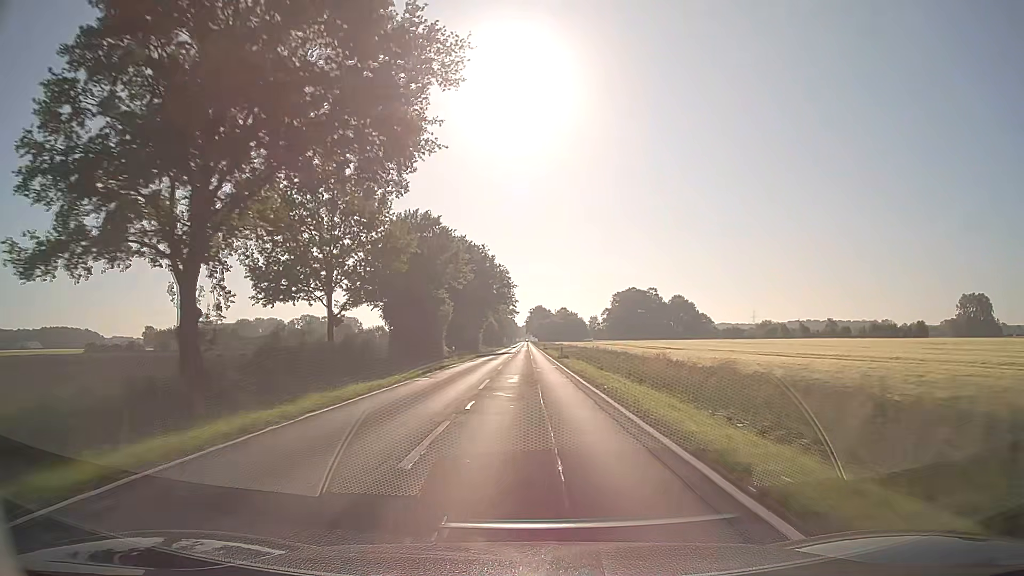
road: secondary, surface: asphalt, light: Day
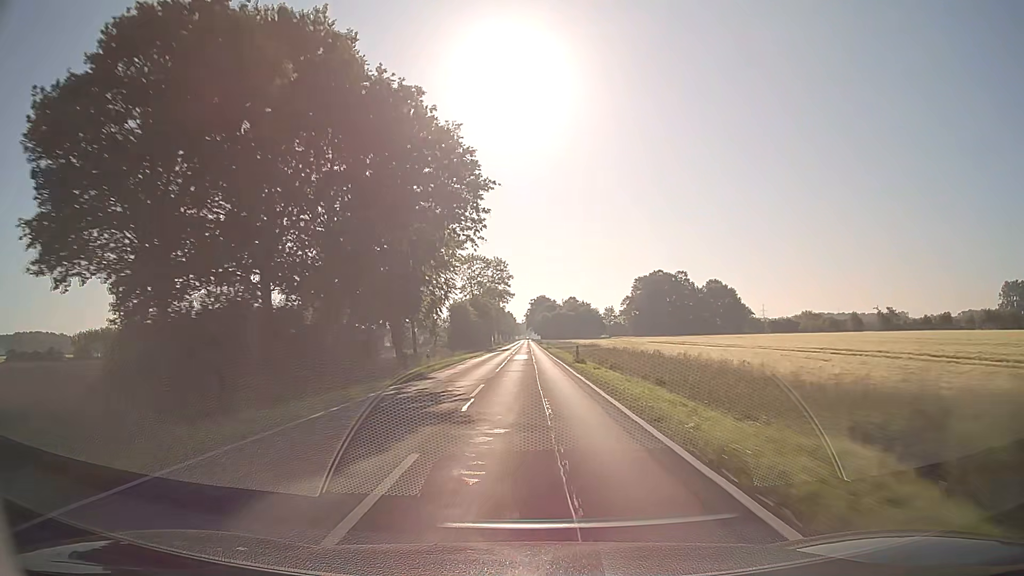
(0.0, +63.1) m; 0°
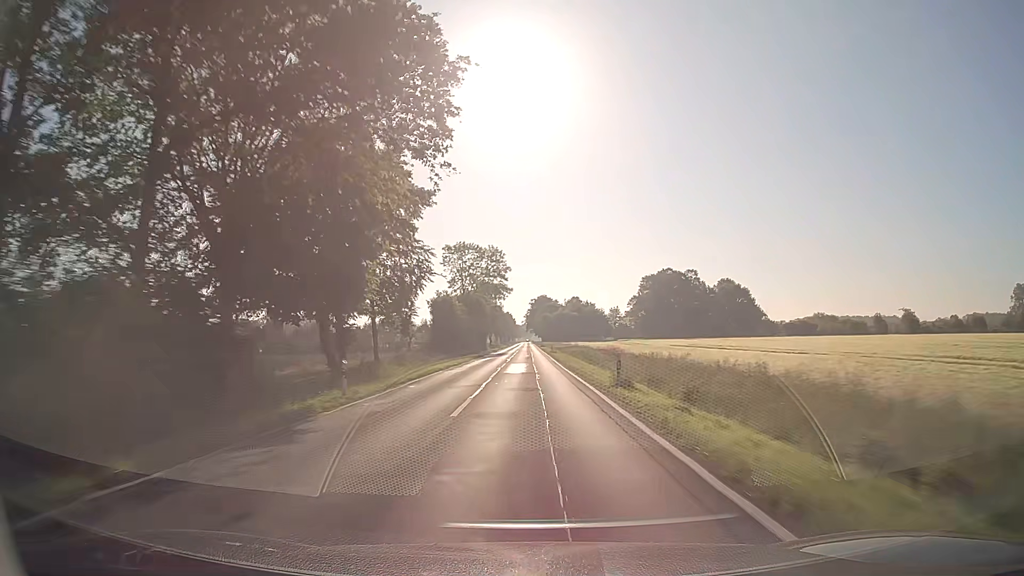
(0.0, +15.8) m; 0°
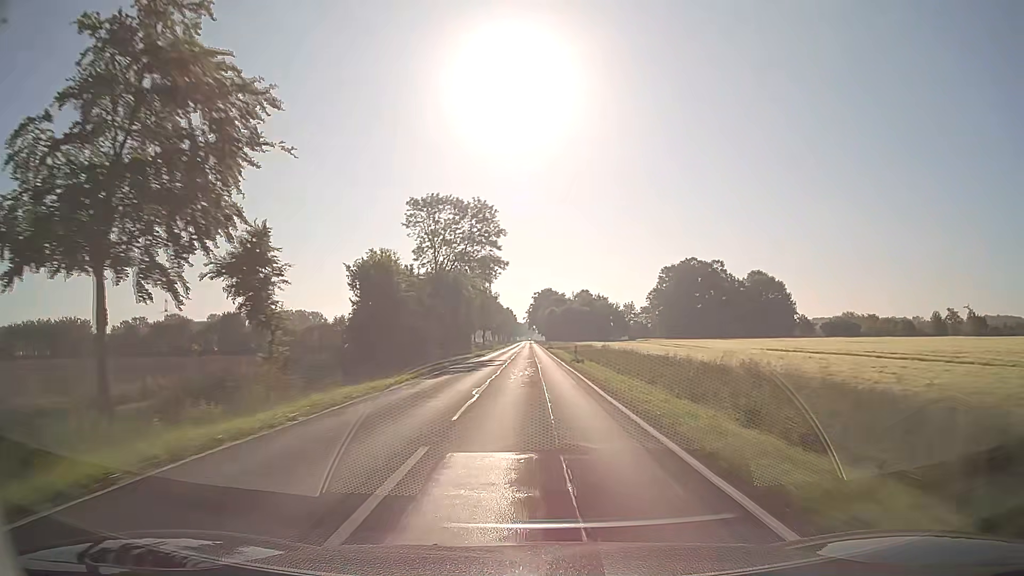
(-0.1, +31.6) m; 0°
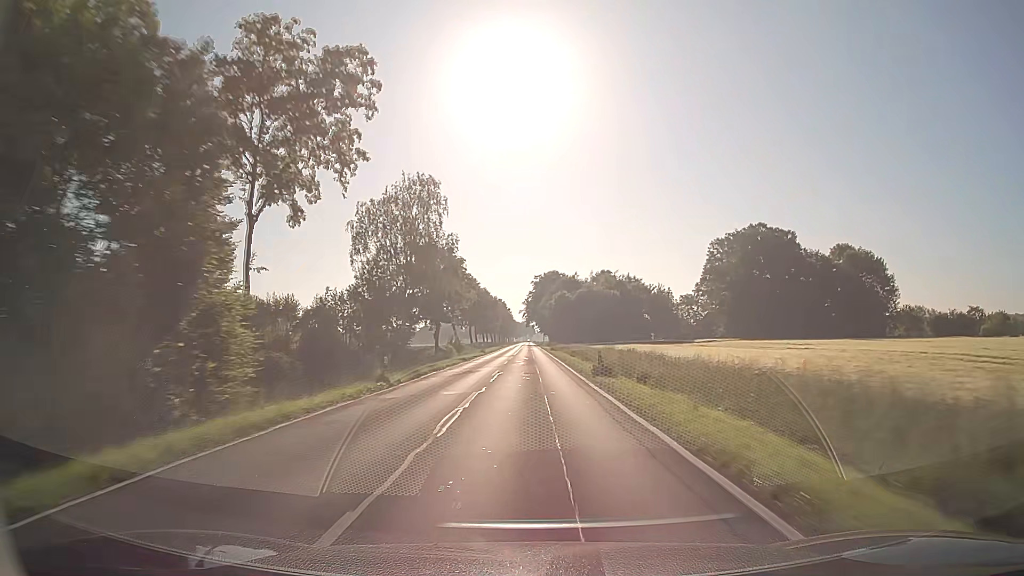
(+0.4, +63.2) m; 0°
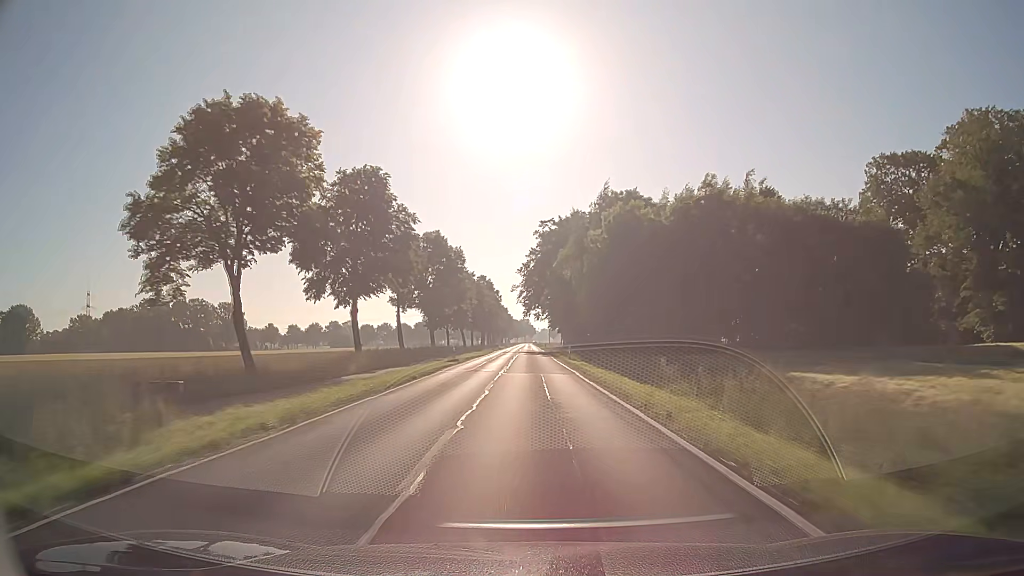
(-0.2, +79.0) m; 0°
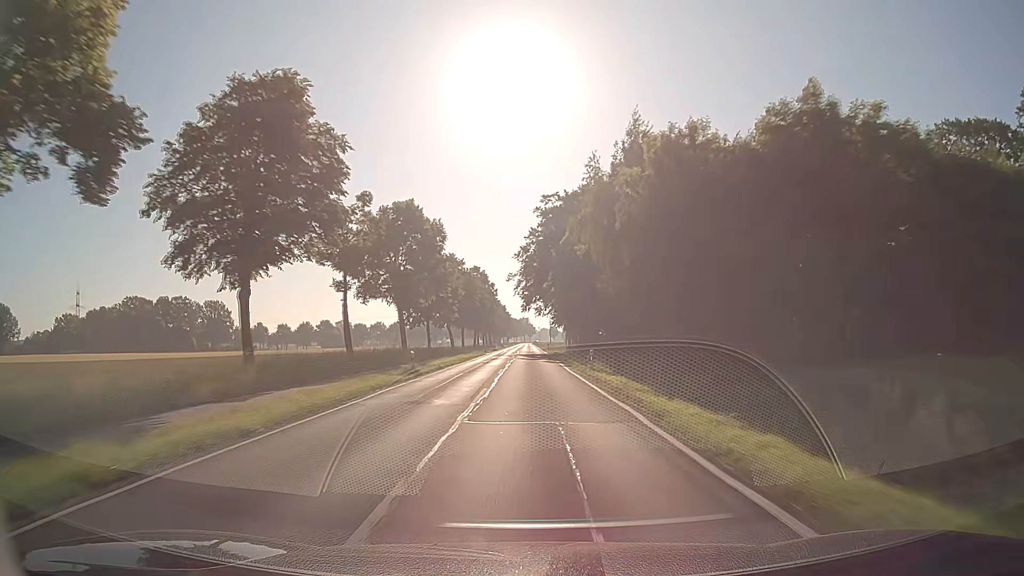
(0.0, +15.8) m; 0°
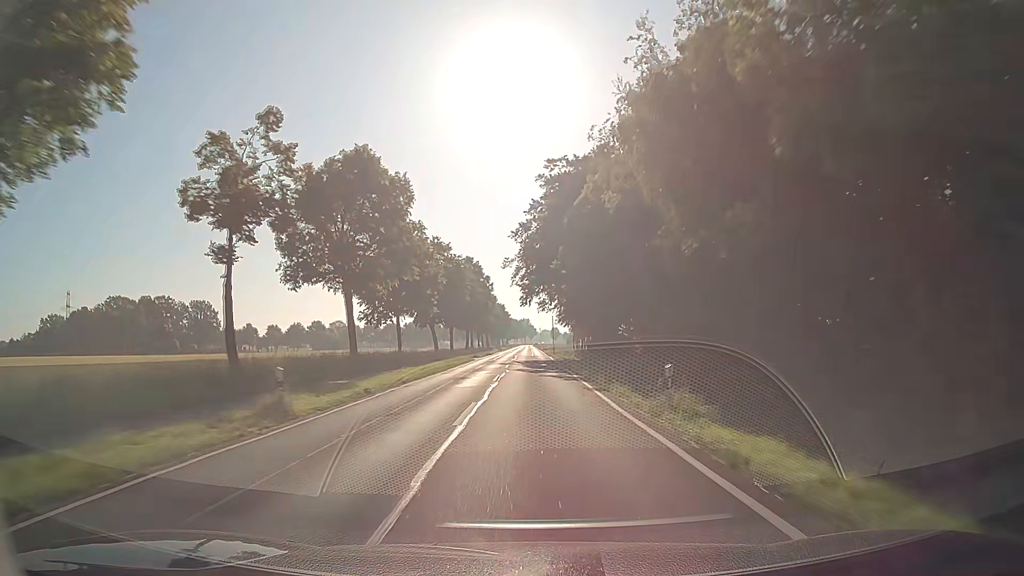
(0.0, +15.8) m; 0°
(0, +10) (0, +20) (0, +30) (0, +40) (0, +50) (0, +60) (0, +70) (0, +80) (0, +90) (0, +100) m
